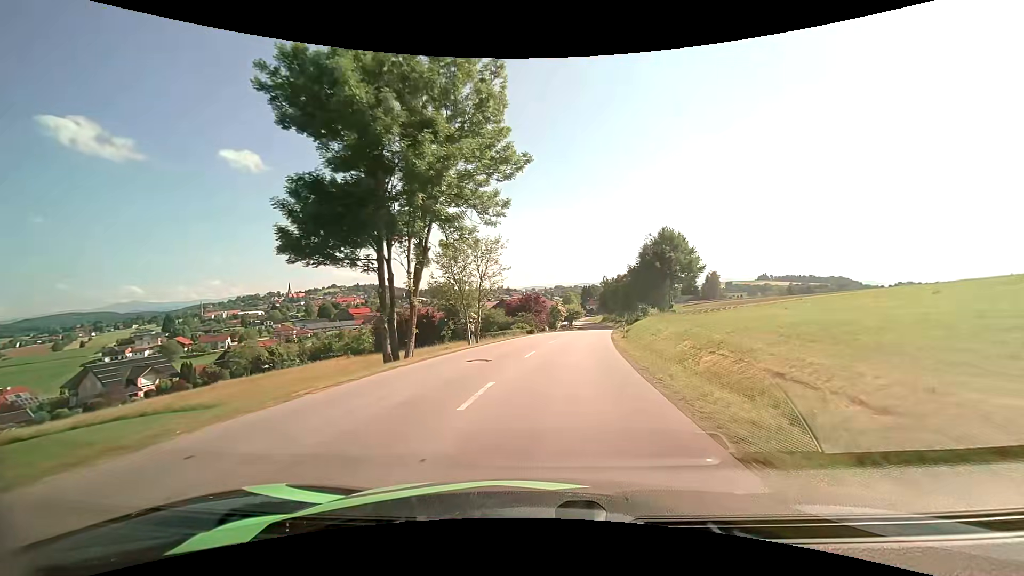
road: tertiary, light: Day
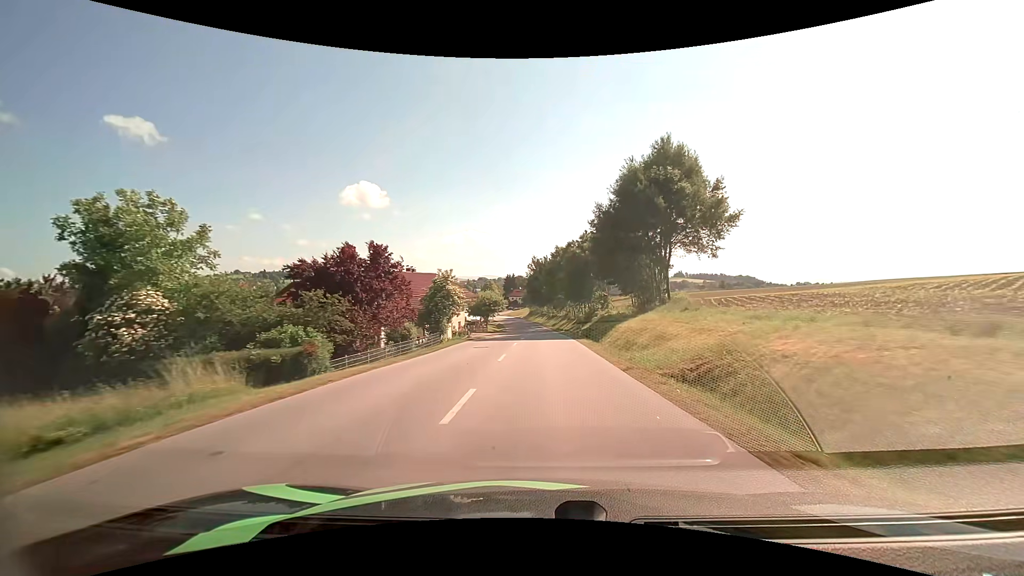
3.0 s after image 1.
(+4.4, +46.1) m; +9°
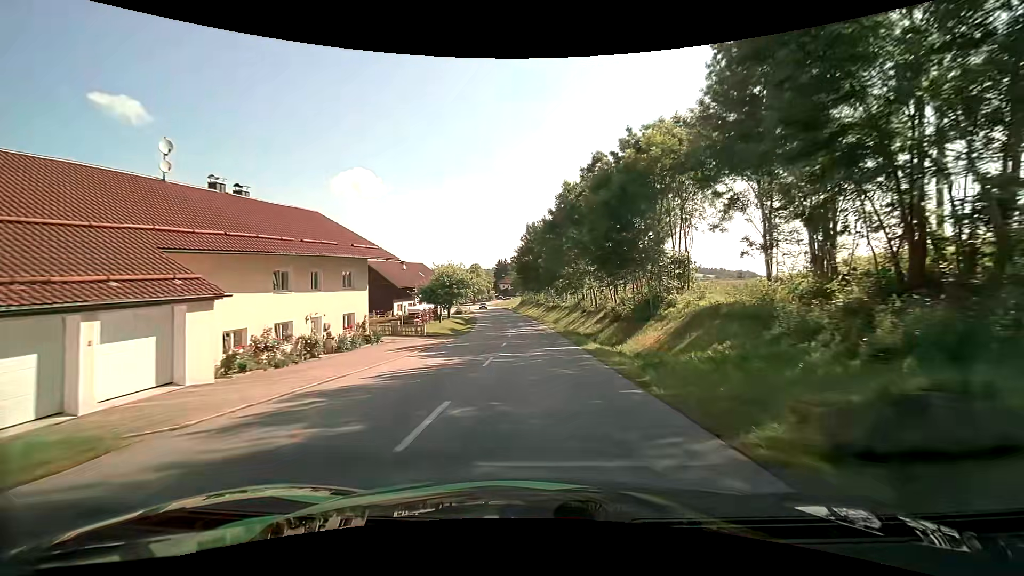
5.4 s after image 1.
(+0.2, +37.6) m; 0°
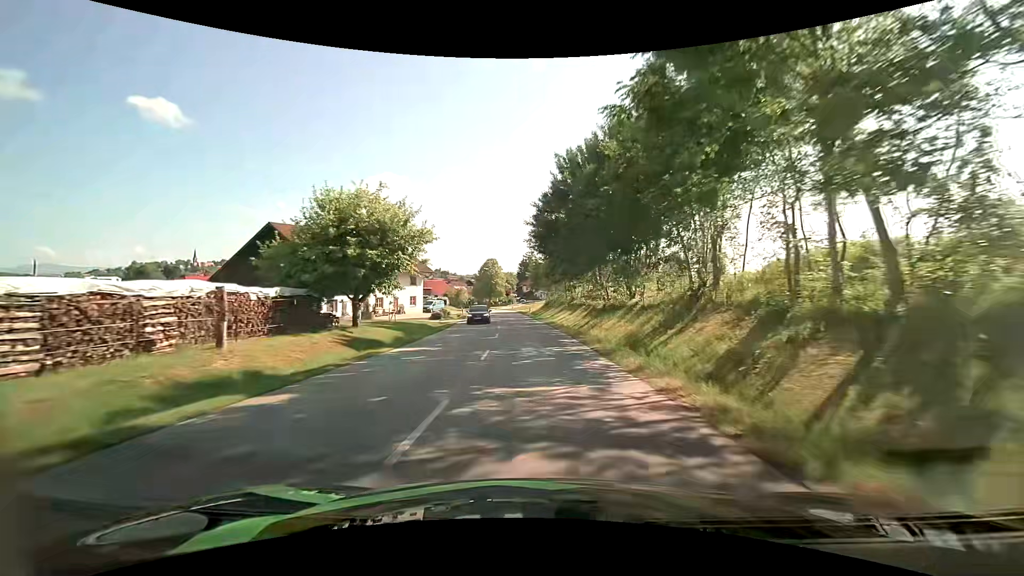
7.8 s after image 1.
(-0.5, +37.2) m; -3°
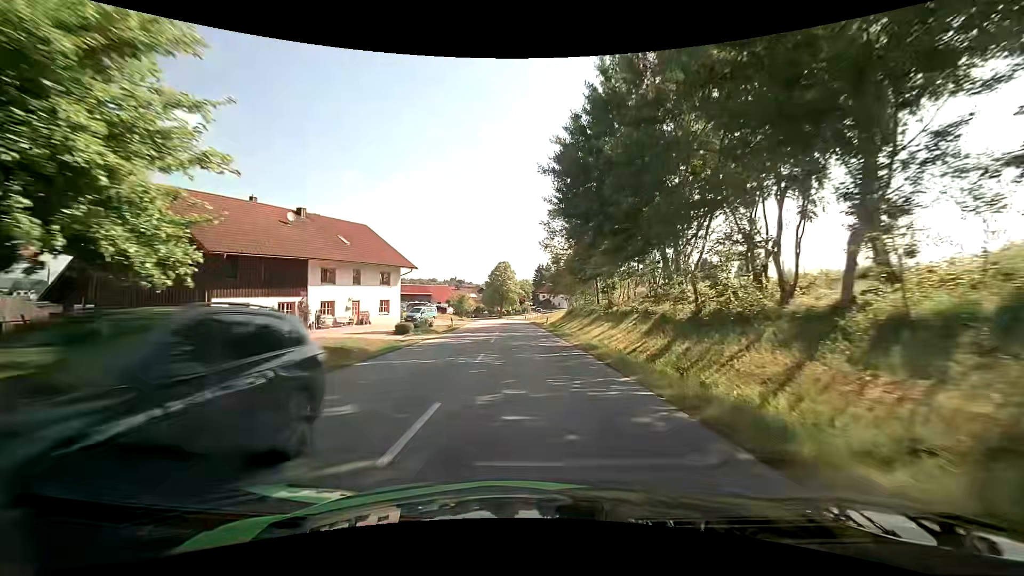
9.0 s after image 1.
(-0.4, +18.3) m; -2°
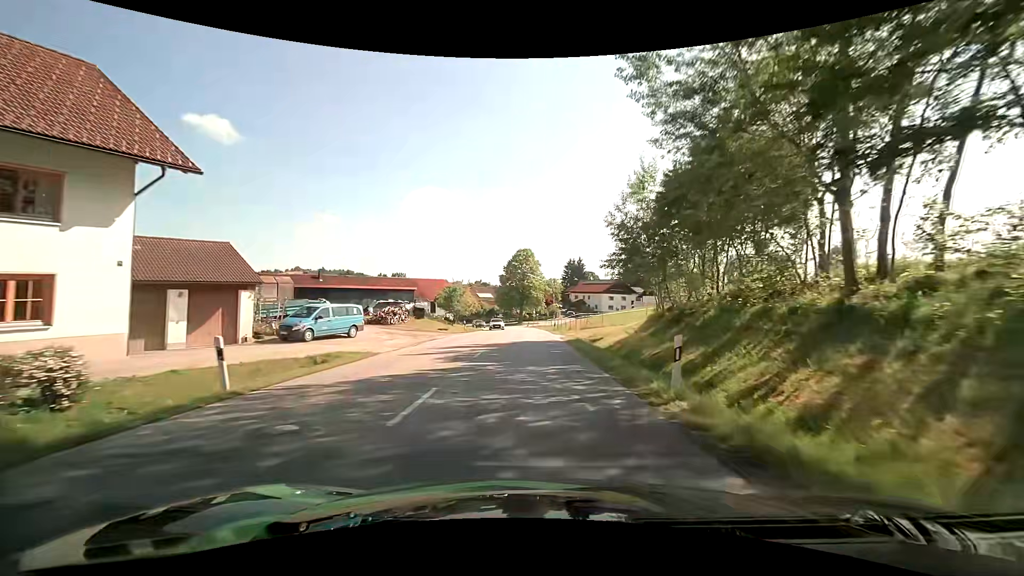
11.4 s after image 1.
(-1.2, +34.8) m; -3°
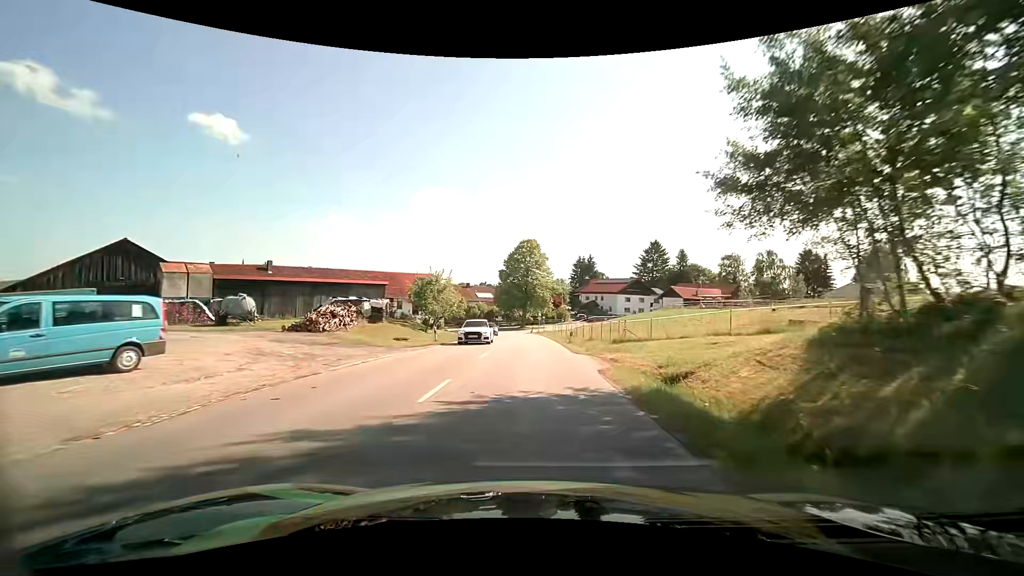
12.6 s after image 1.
(-0.1, +16.2) m; 0°
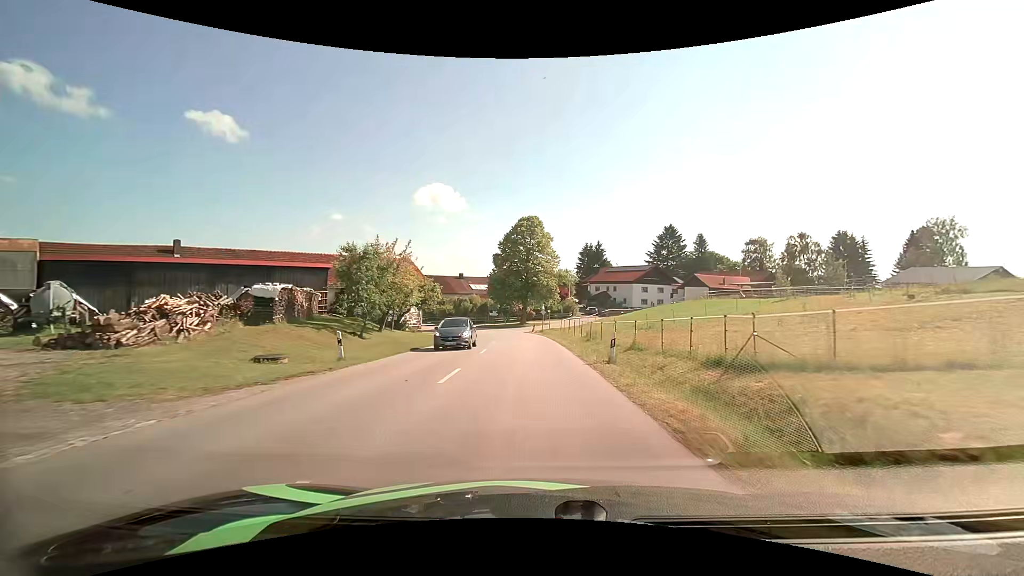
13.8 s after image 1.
(-0.2, +15.8) m; -1°
(0, +10) (0, +20) (0, +30) (-1, +40) (-3, +50) (-5, +59) (-10, +68) (-15, +77) (-21, +85) (-27, +93) m
